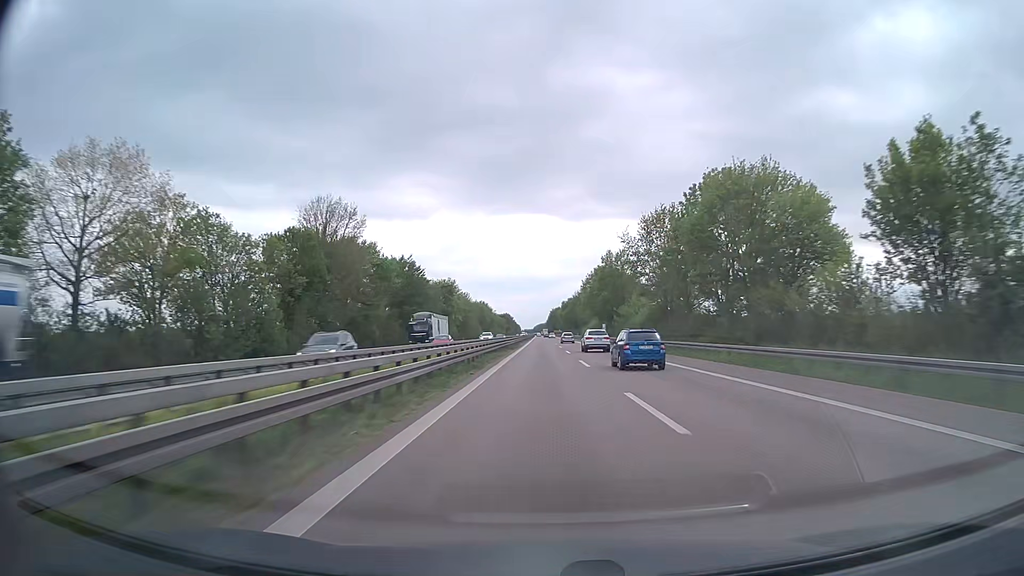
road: trunk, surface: asphalt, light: Day
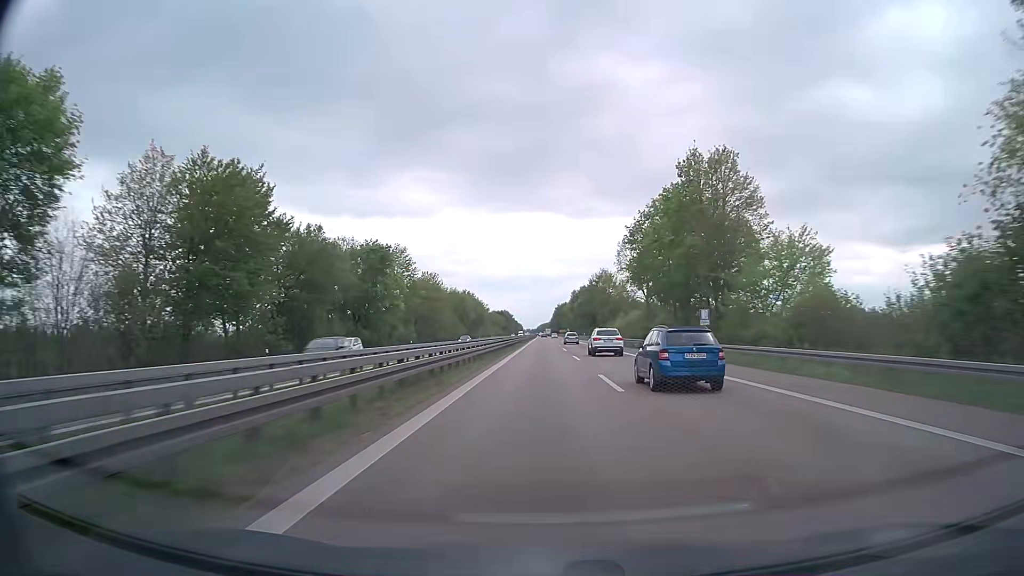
(0.0, +65.4) m; 0°
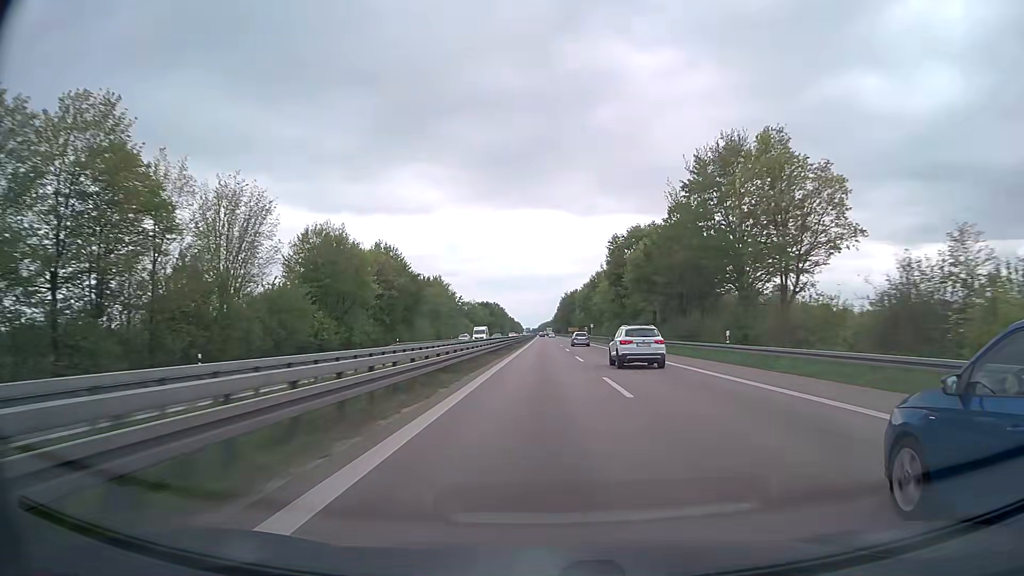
(-0.1, +108.9) m; 0°
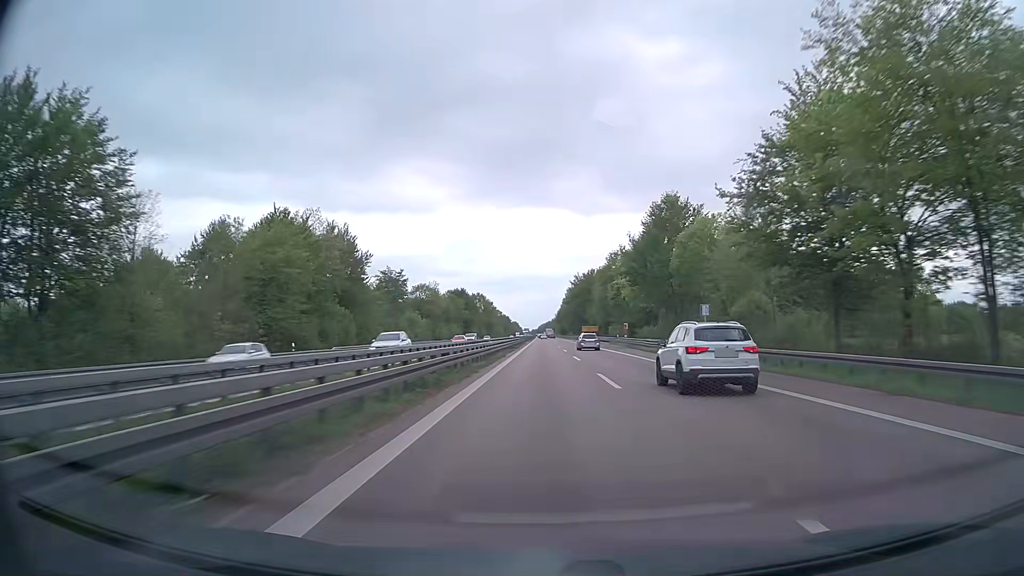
(-0.1, +87.1) m; 0°
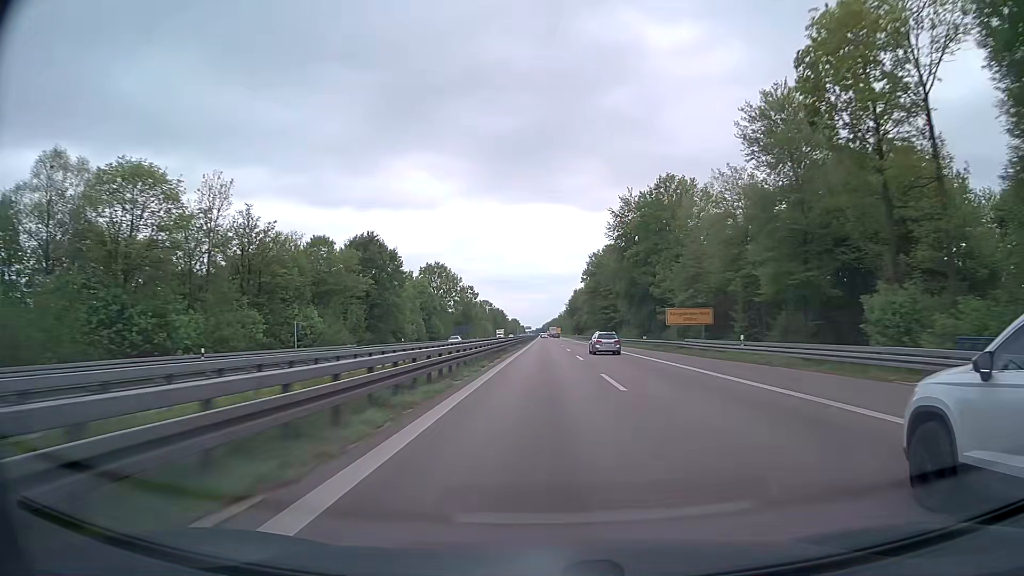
(-0.6, +108.5) m; -1°
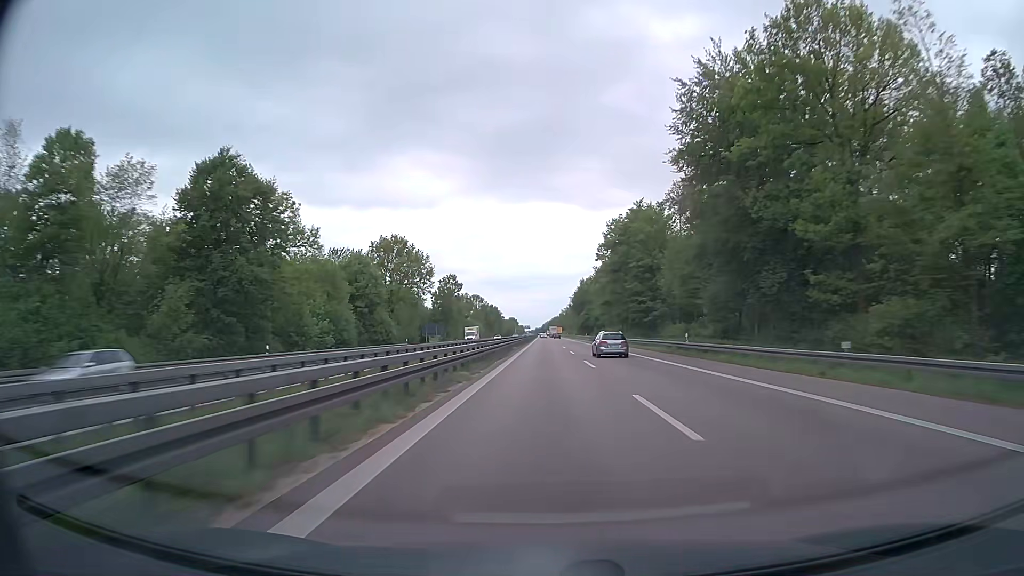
(+0.2, +43.2) m; 0°
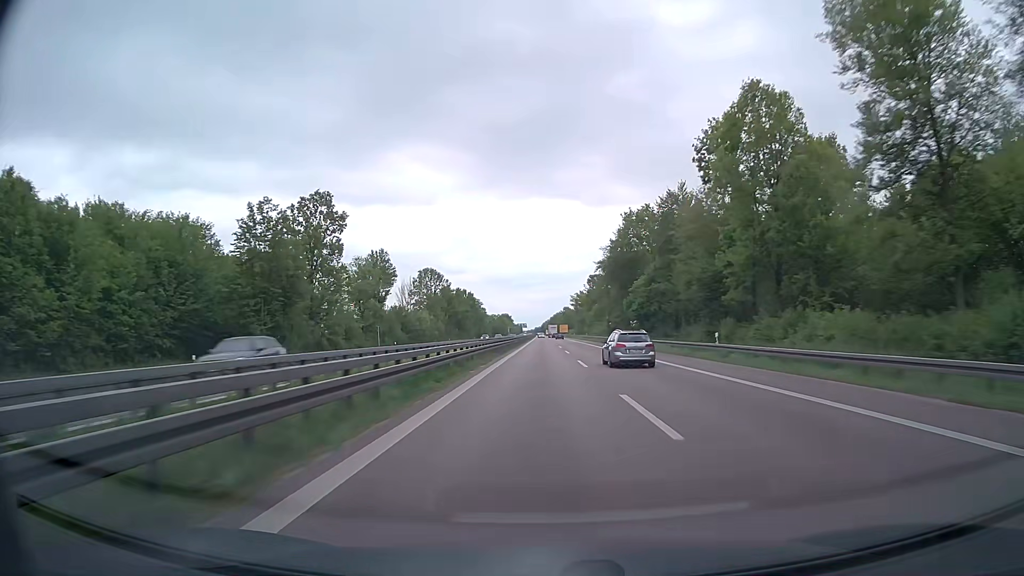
(+0.1, +107.5) m; 0°
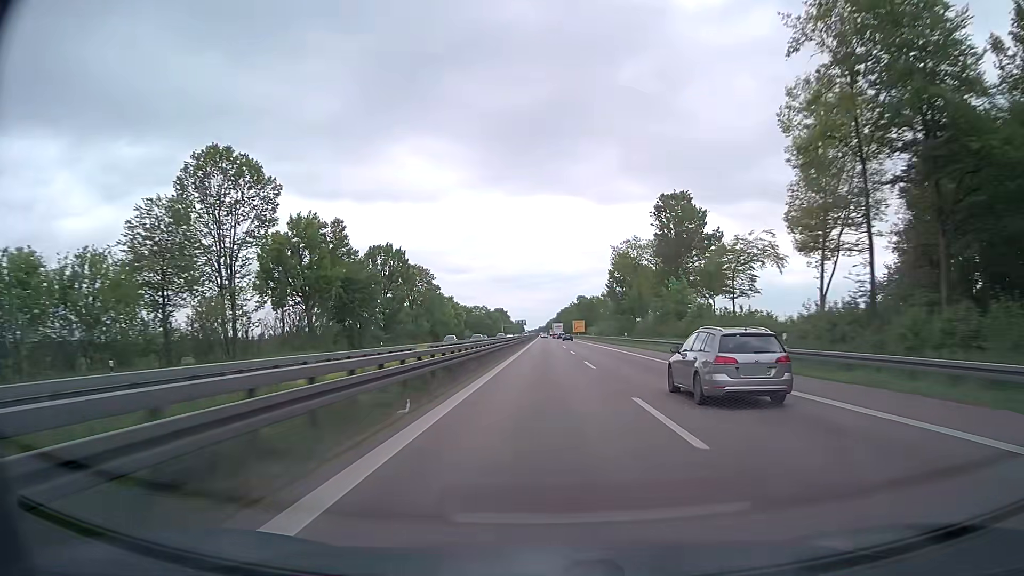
(-0.2, +107.1) m; 0°
(0, +10) (0, +20) (0, +30) (0, +40) (0, +50) (0, +60) (0, +70) (0, +80) (0, +90) (0, +100) m
